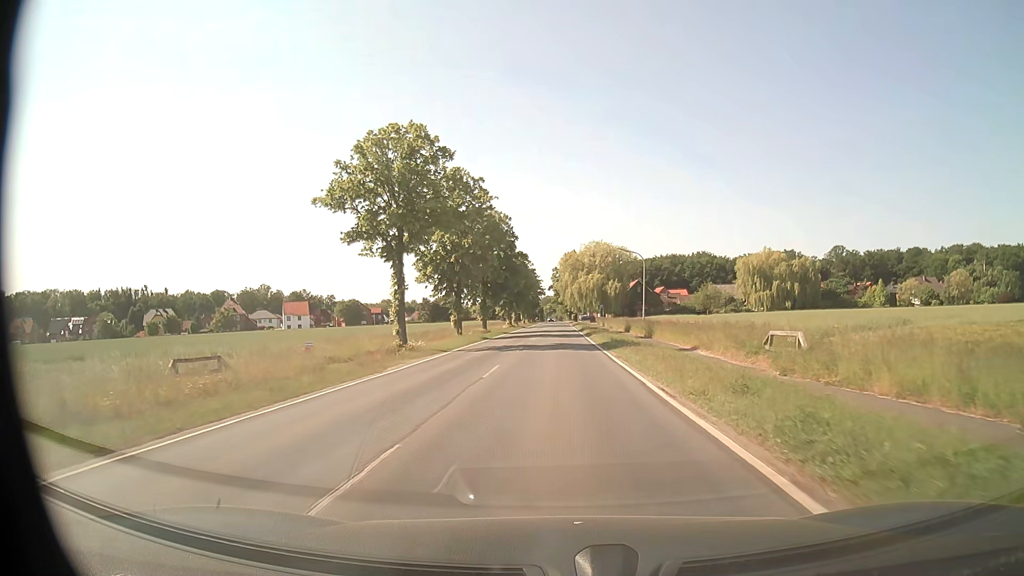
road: secondary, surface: asphalt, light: Day
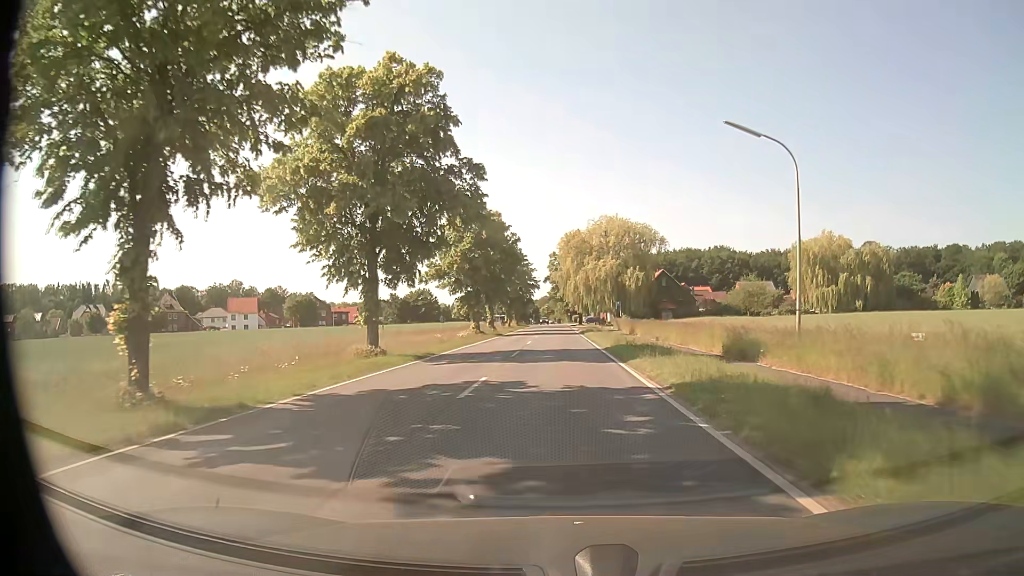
(0.0, +39.9) m; 0°
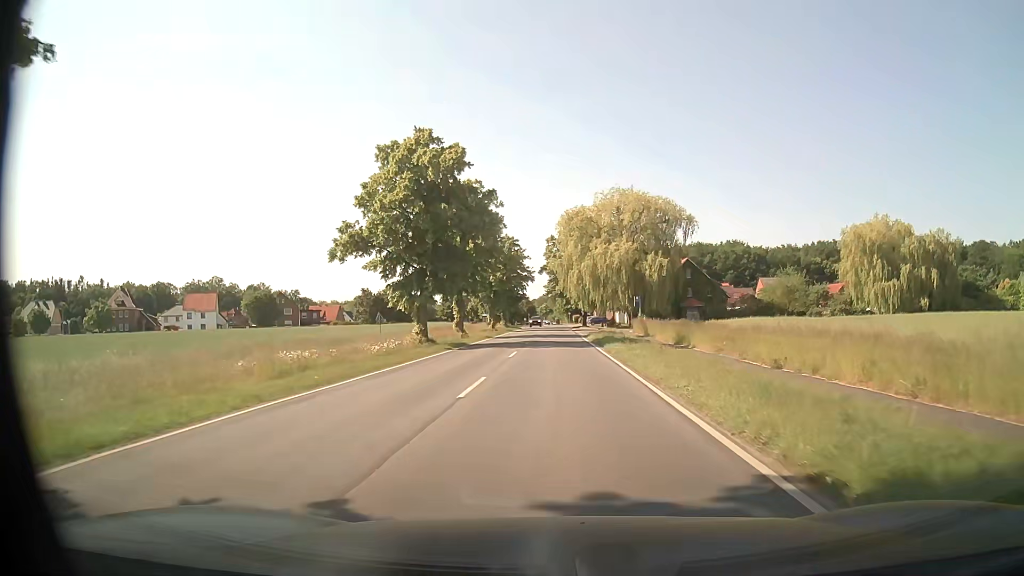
(0.0, +24.1) m; 0°
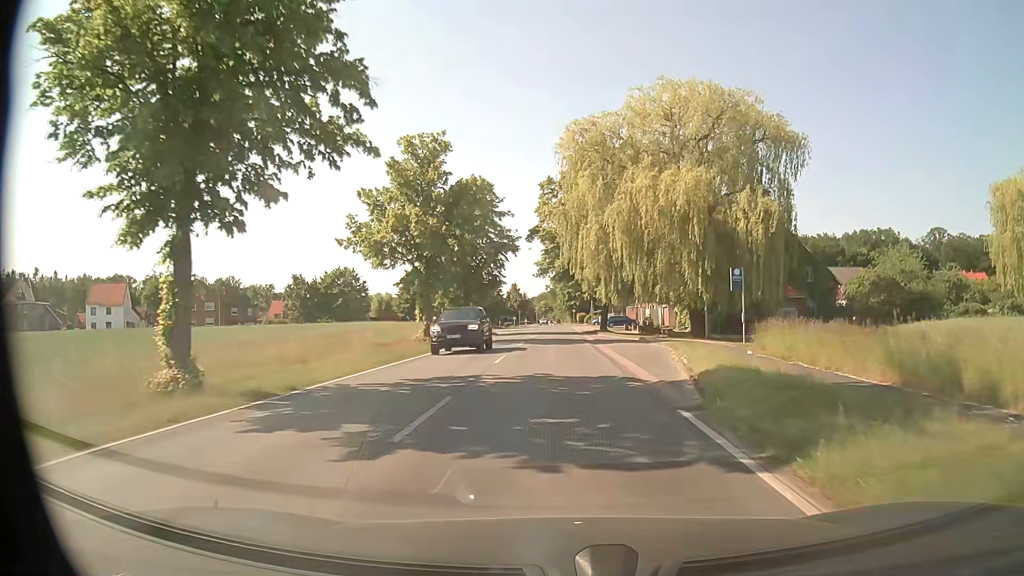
(-0.2, +40.3) m; 0°
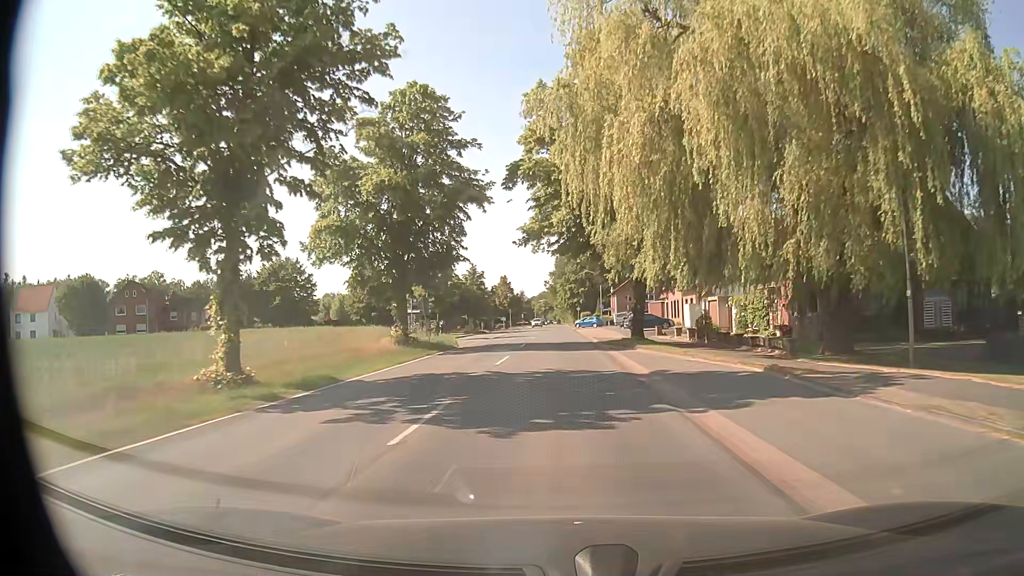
(0.0, +24.2) m; 0°
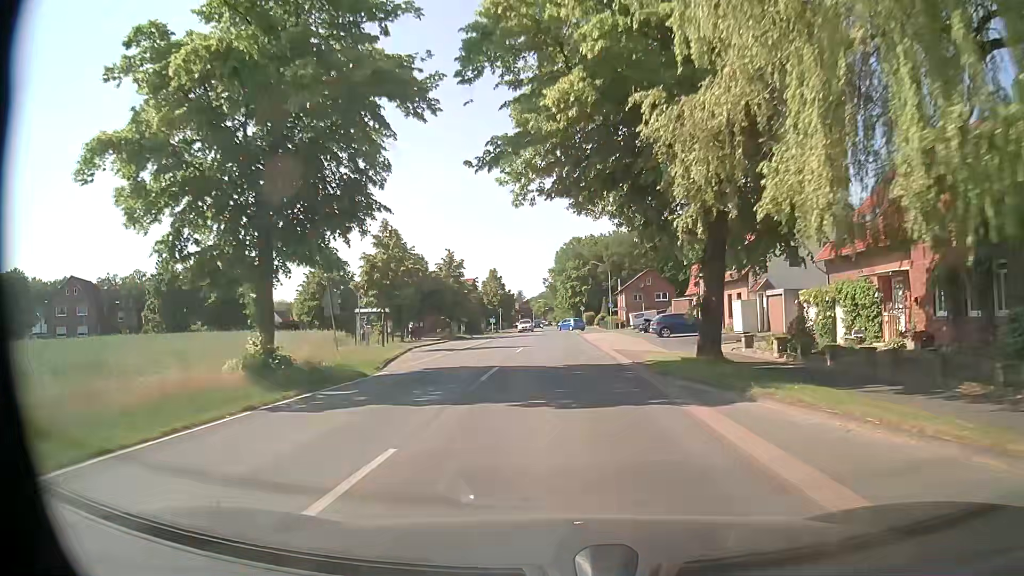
(0.0, +16.1) m; -1°
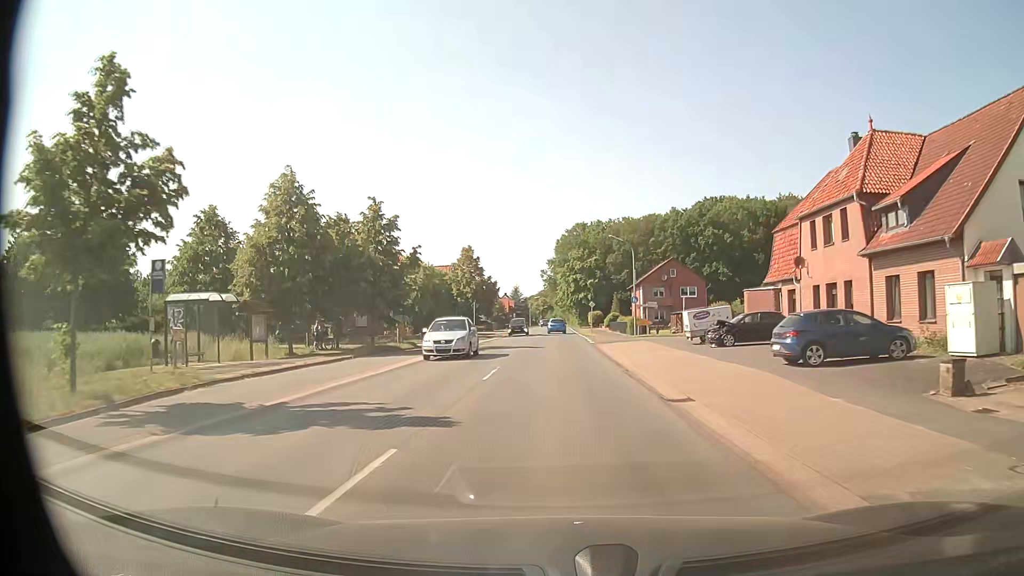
(+0.3, +24.2) m; +1°
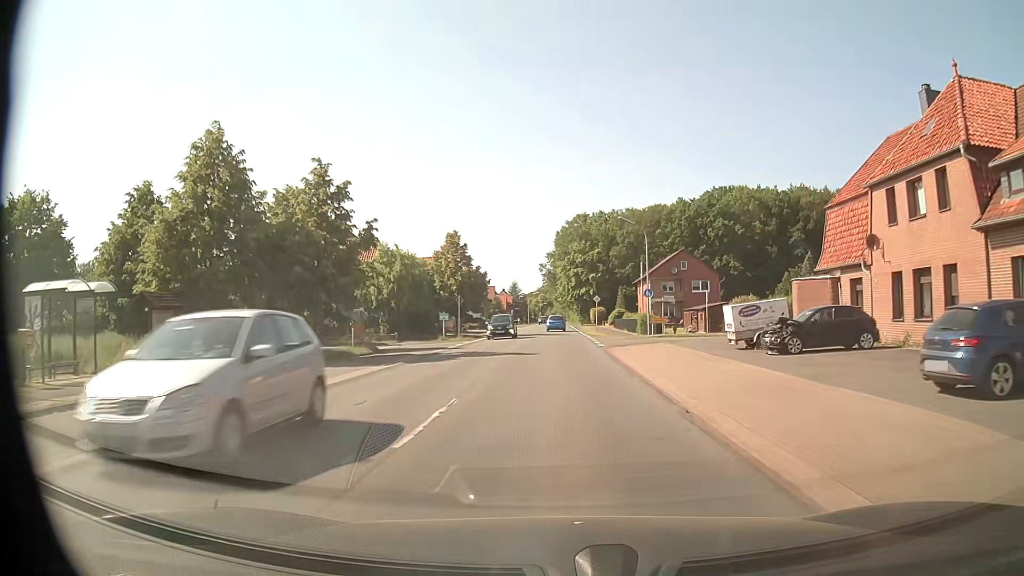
(0.0, +8.1) m; 0°
(0, +10) (0, +20) (0, +30) (0, +40) (0, +50) (0, +60) (0, +70) (0, +80) (0, +90) (+1, +100) m
